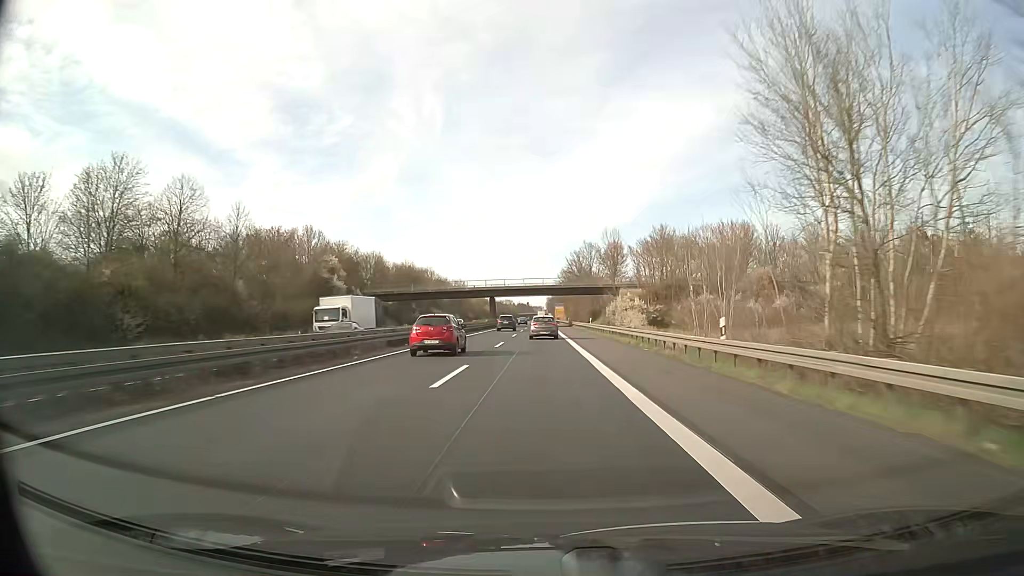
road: trunk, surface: asphalt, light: Day
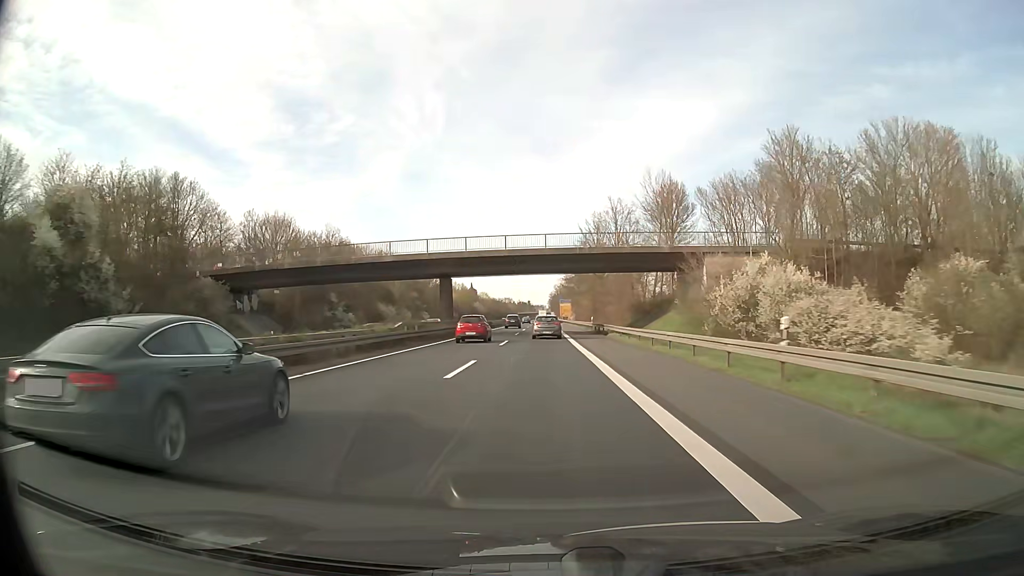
(+0.1, +52.3) m; 0°
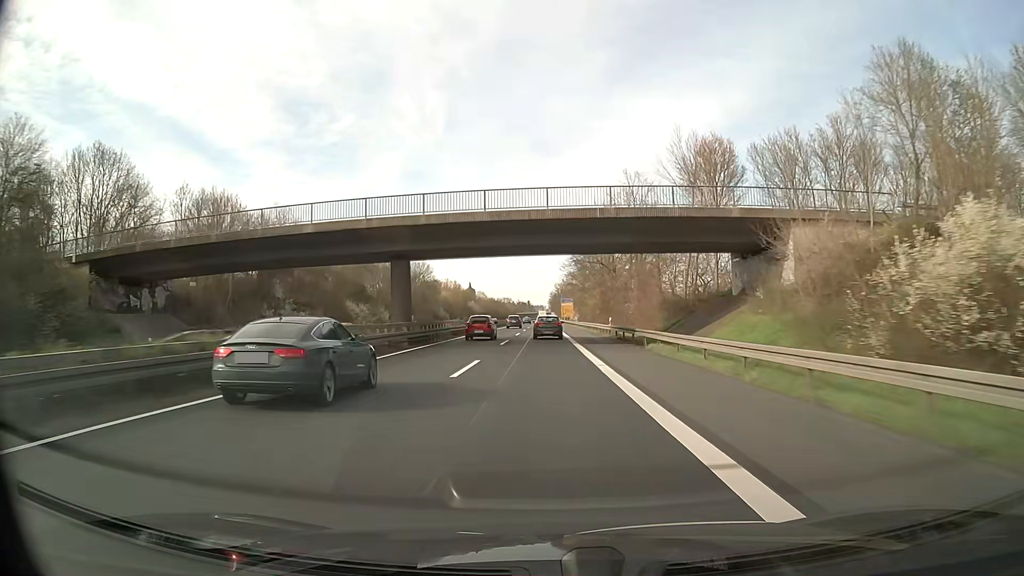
(0.0, +17.4) m; 0°
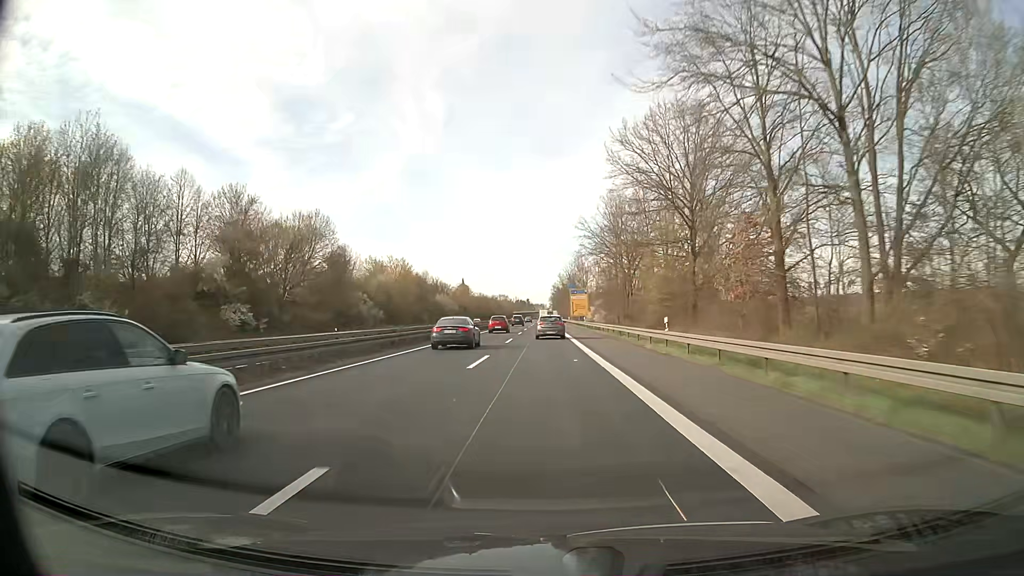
(-0.1, +69.7) m; 0°
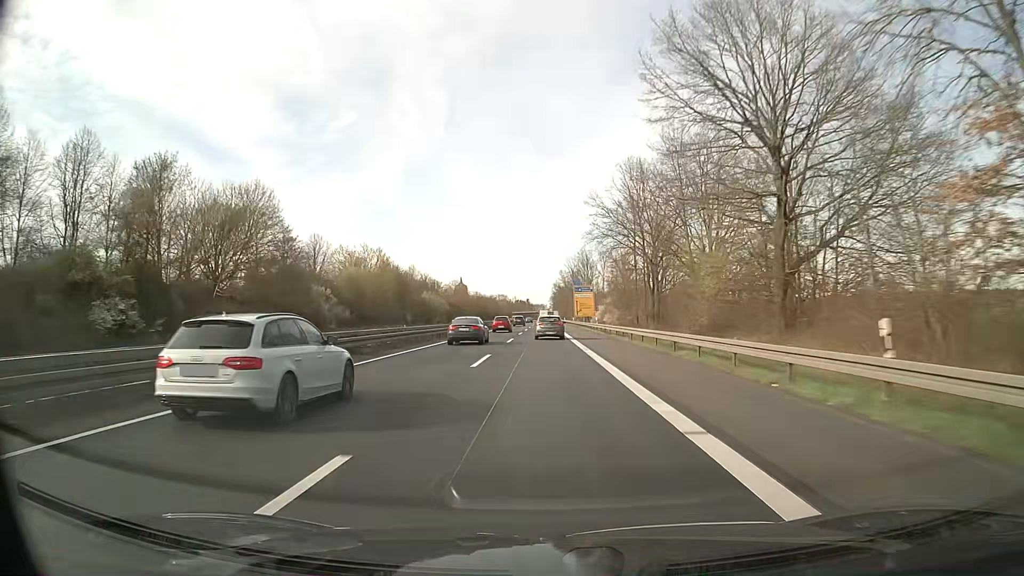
(0.0, +17.4) m; 0°
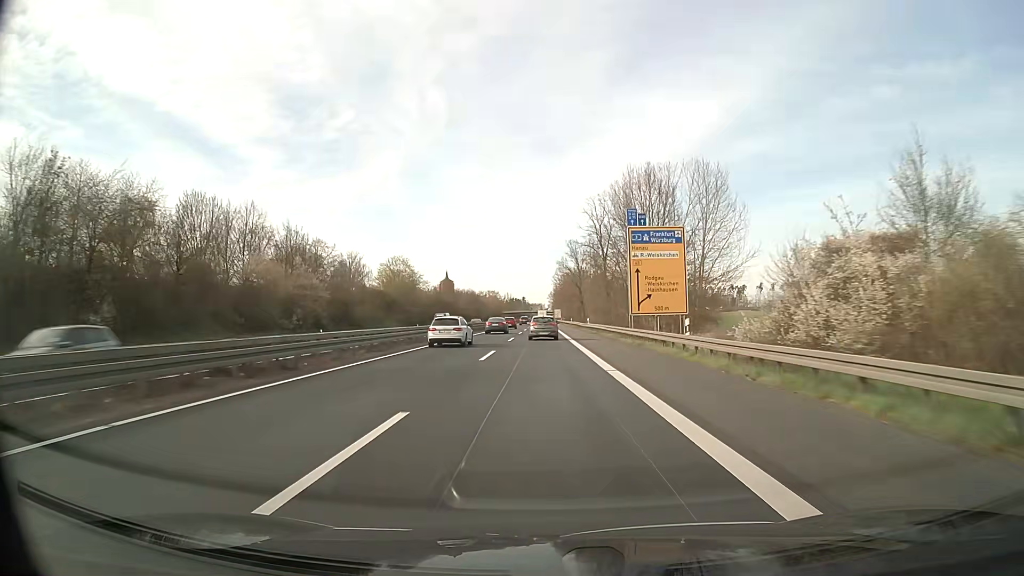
(+0.1, +87.1) m; 0°
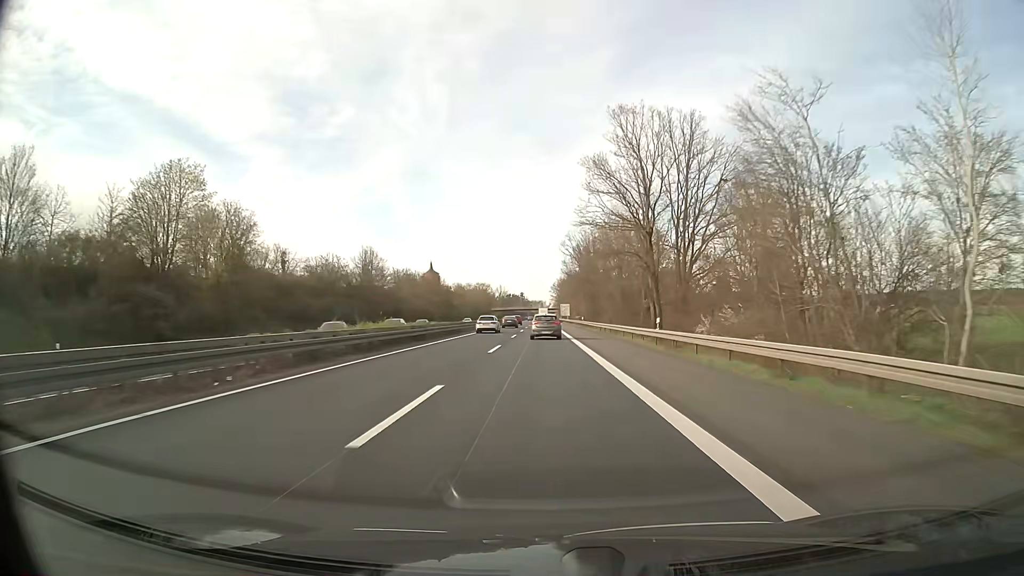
(-0.1, +86.7) m; 0°
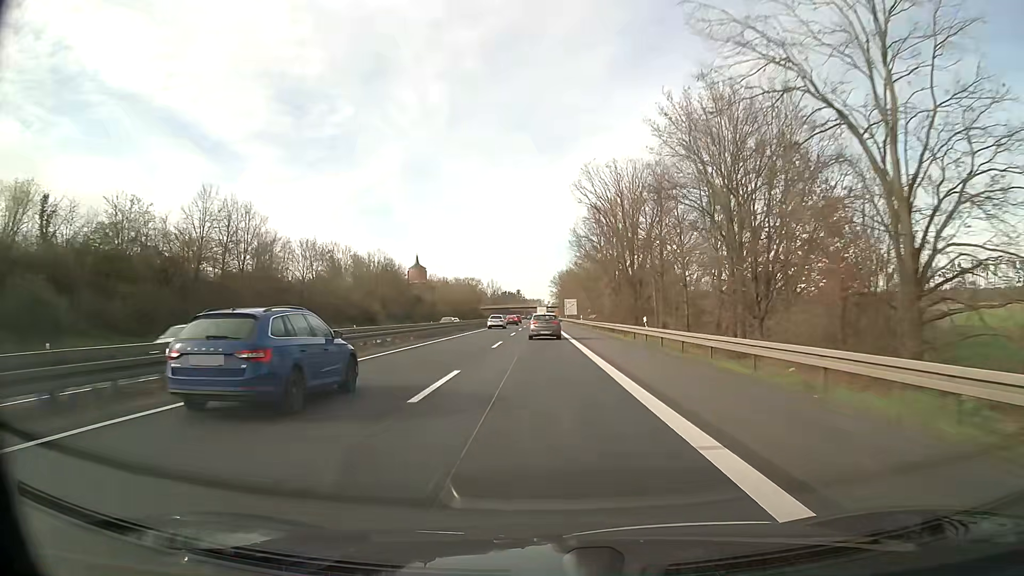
(0.0, +50.5) m; 0°
(0, +10) (0, +20) (0, +30) (0, +40) (0, +50) (0, +60) (0, +70) (0, +80) (0, +90) (0, +100) m
